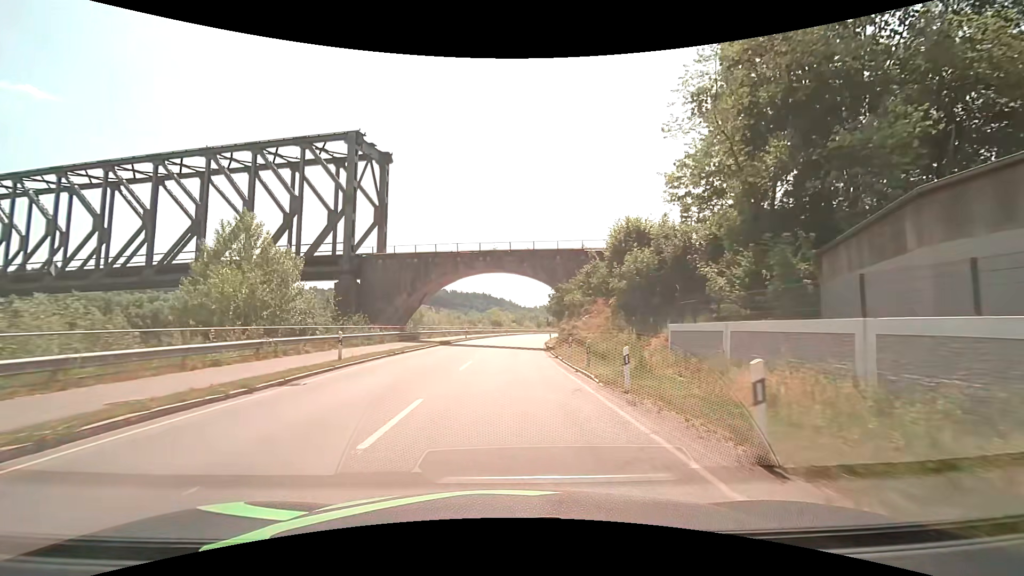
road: primary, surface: asphalt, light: Day
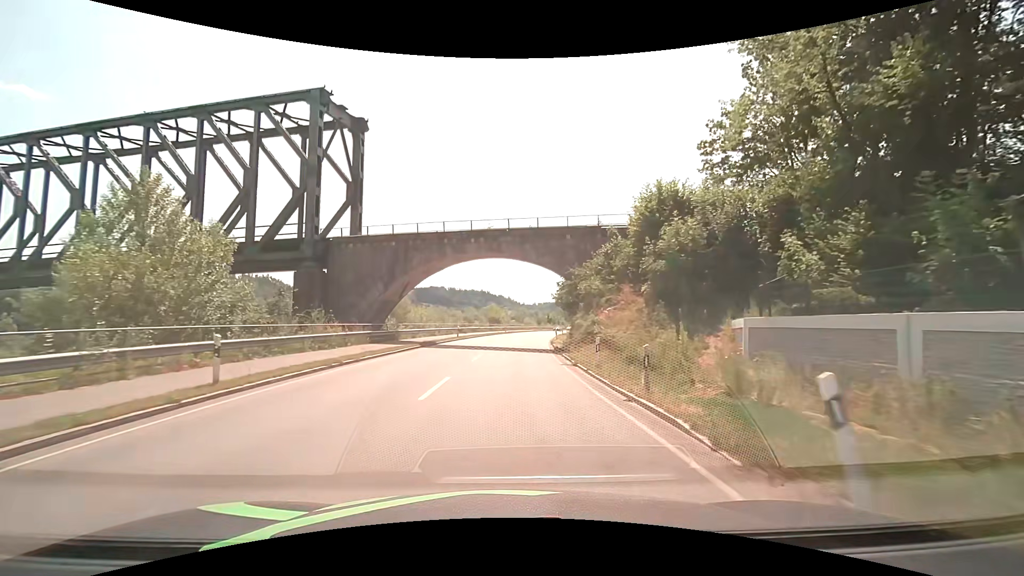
(0.0, +7.6) m; 0°
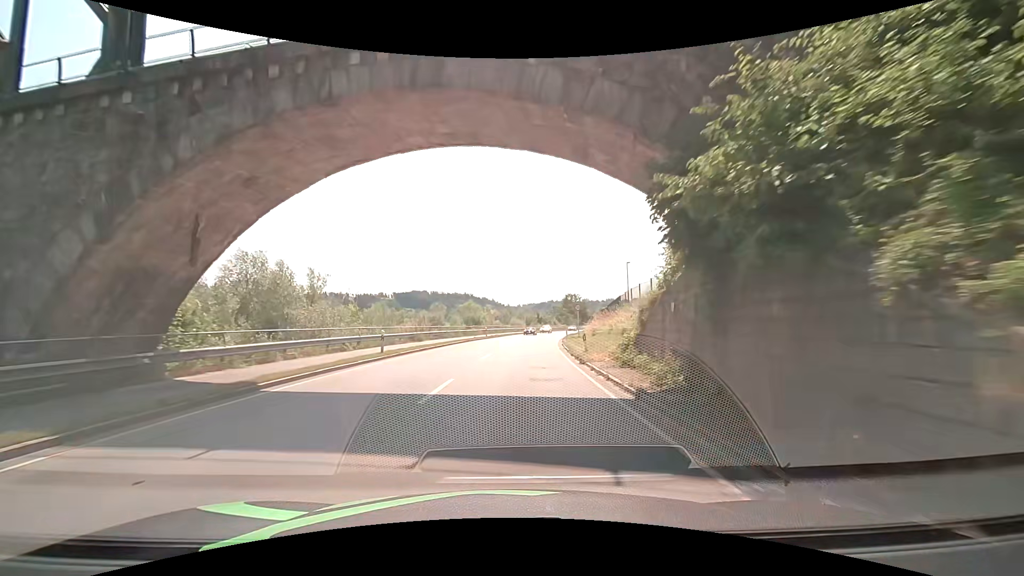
(+0.3, +23.0) m; +2°
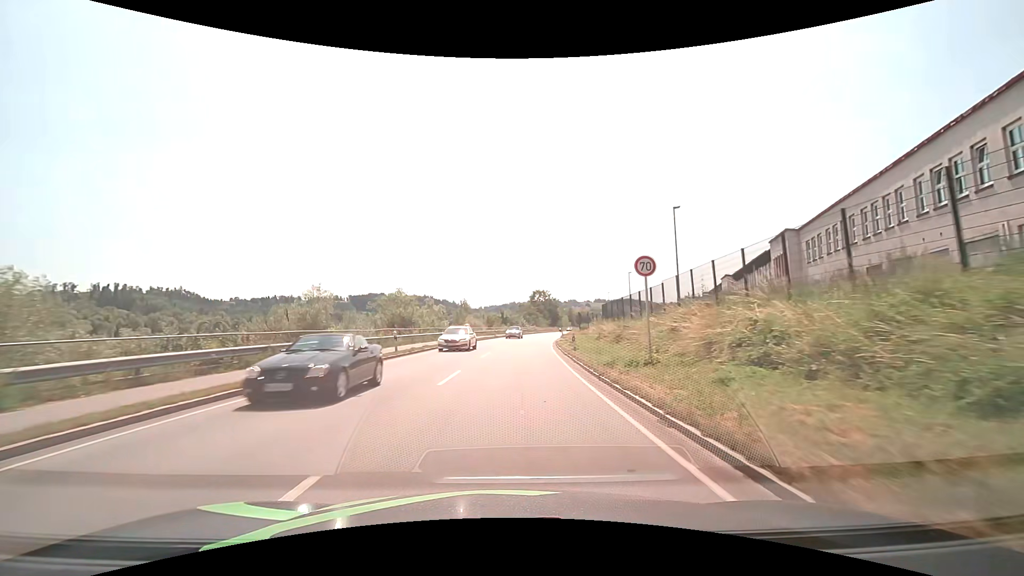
(+1.3, +30.5) m; +5°
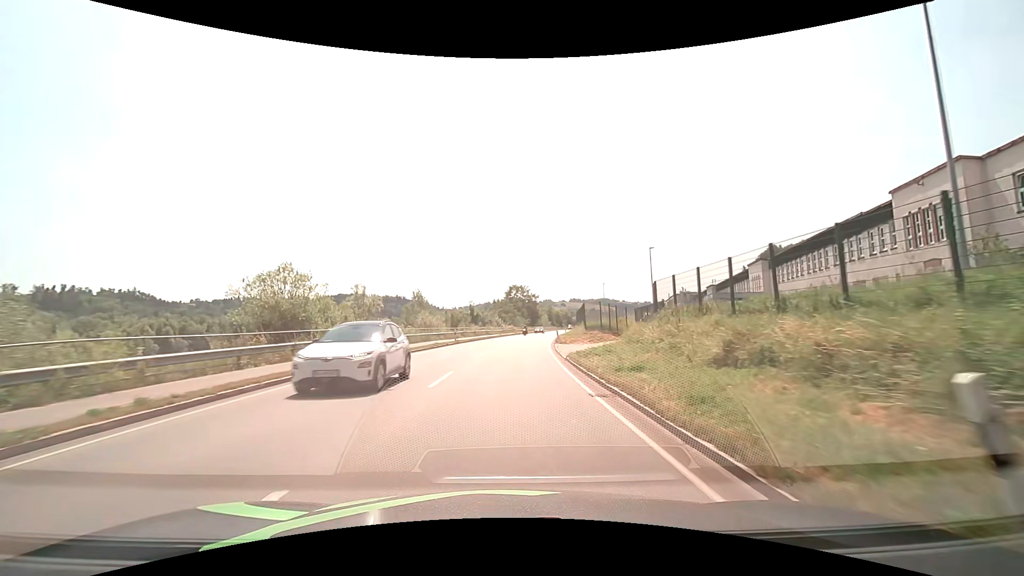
(+0.5, +22.8) m; +3°
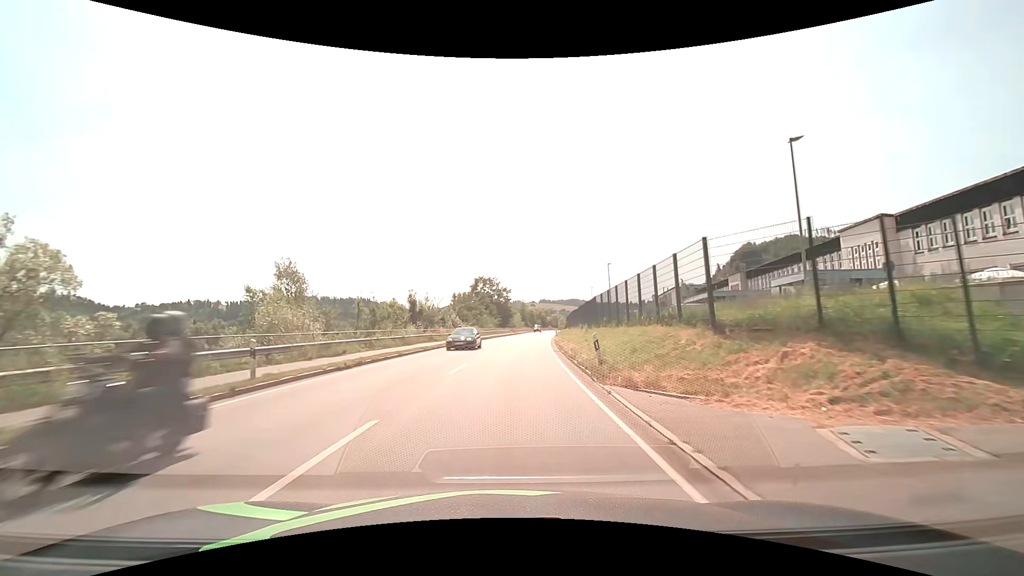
(+0.9, +30.5) m; +3°
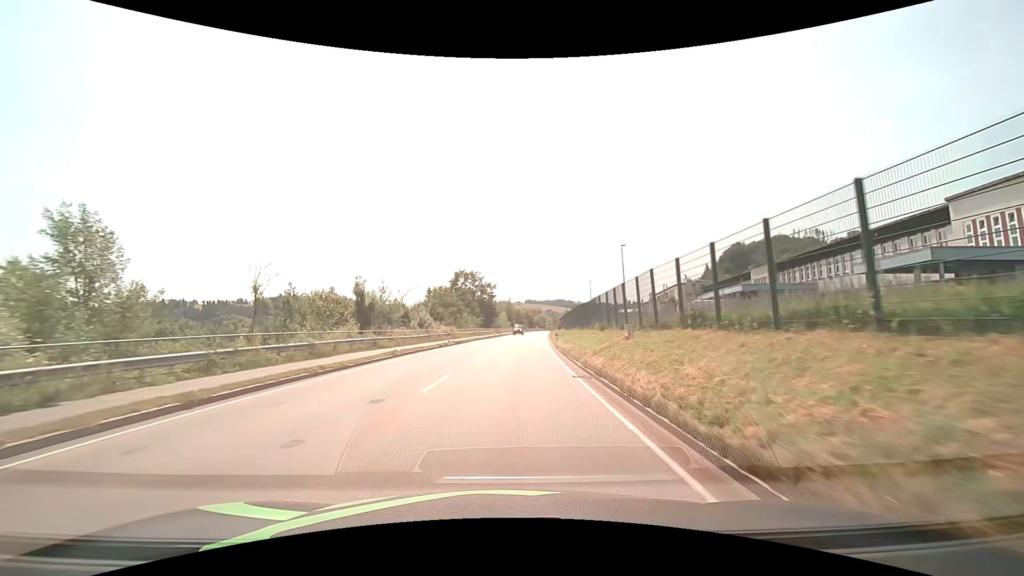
(+0.2, +15.2) m; +2°
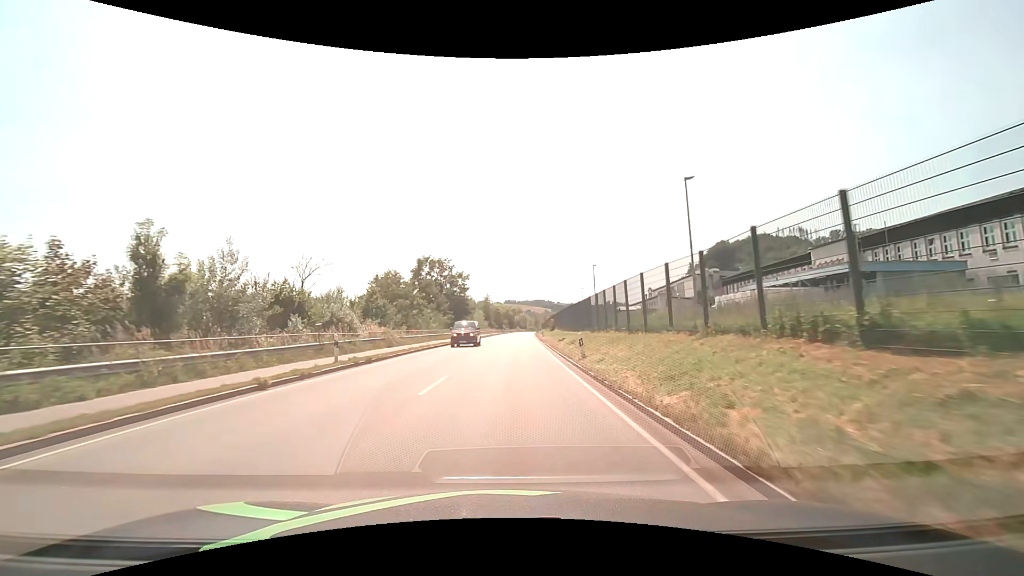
(+0.4, +22.9) m; +2°
(0, +10) (0, +20) (0, +30) (+1, +40) (+1, +50) (+1, +60) (+2, +70) (+2, +80) (+2, +90) (+3, +100) m
